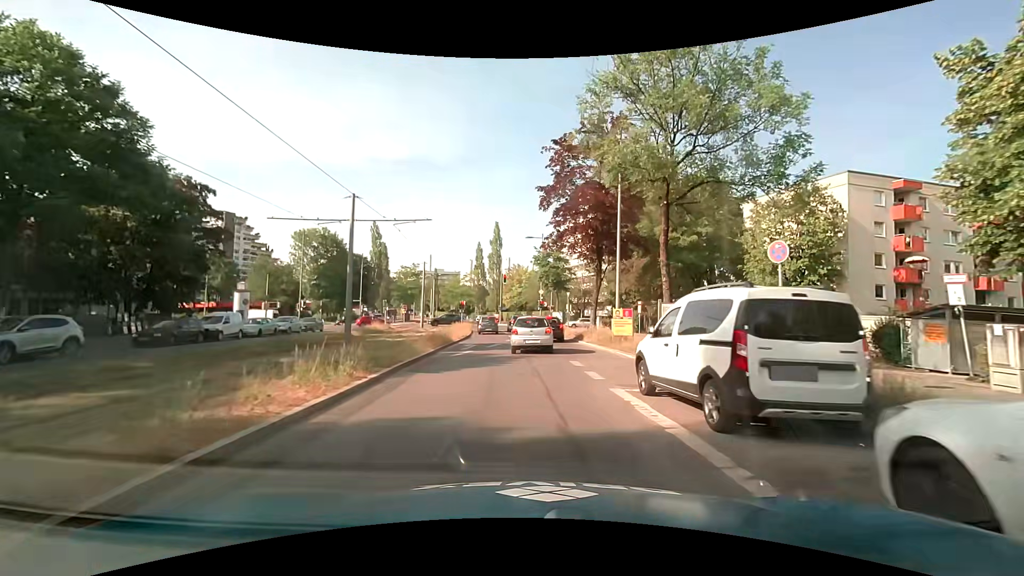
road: secondary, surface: asphalt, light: Day
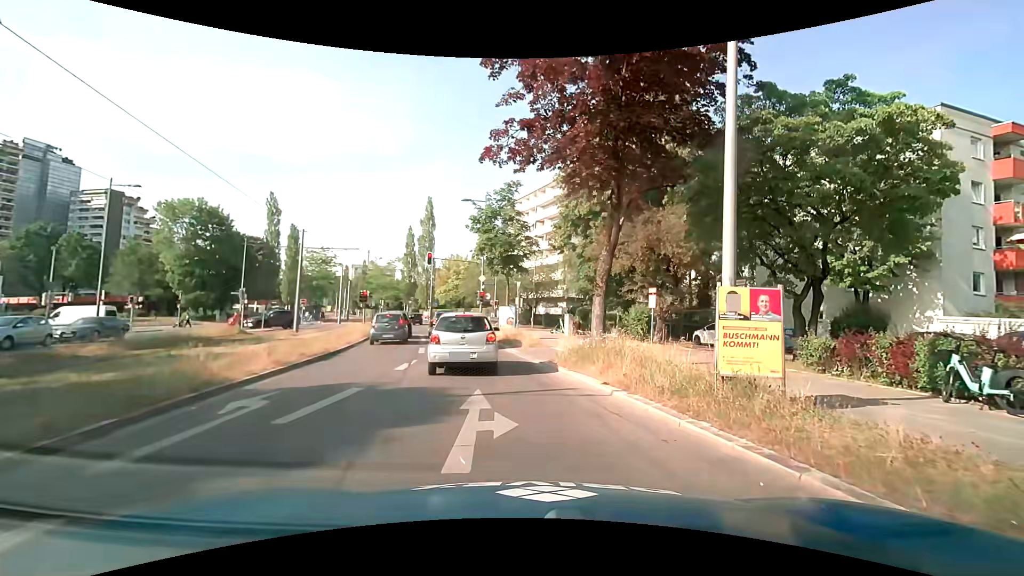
(+0.3, +16.7) m; +6°
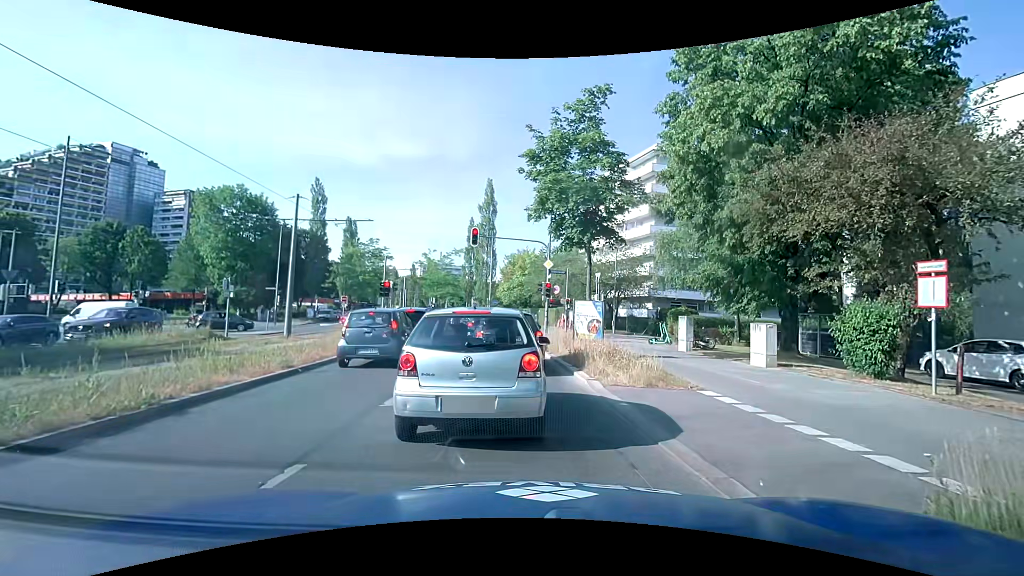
(-0.4, +10.7) m; -8°
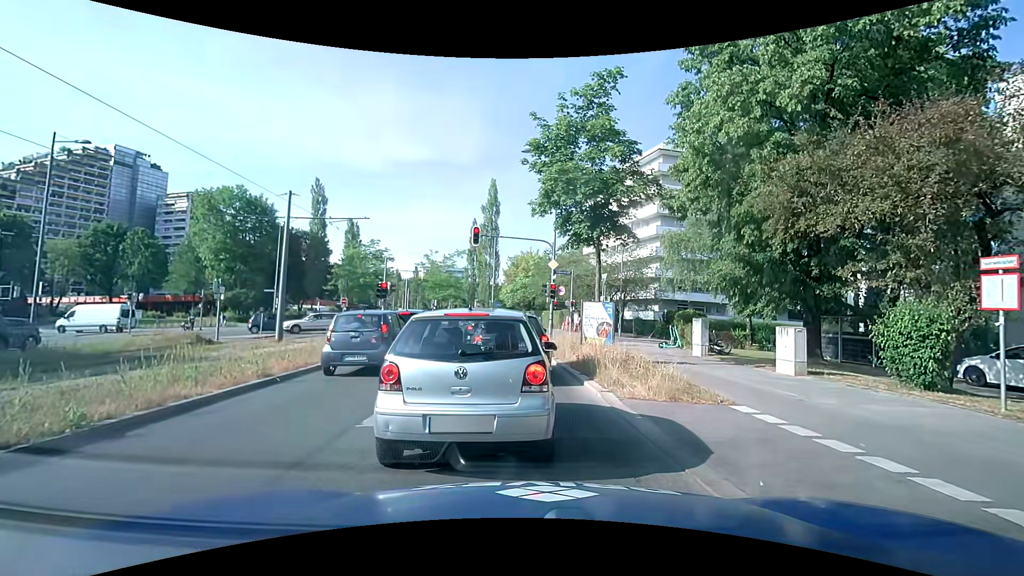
(0.0, +1.1) m; +1°
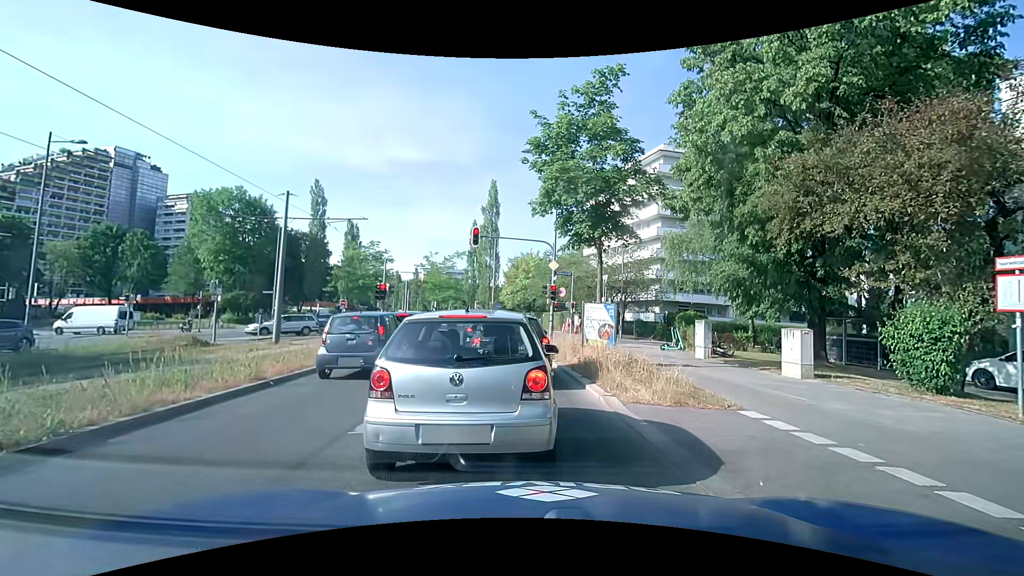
(0.0, +0.3) m; 0°
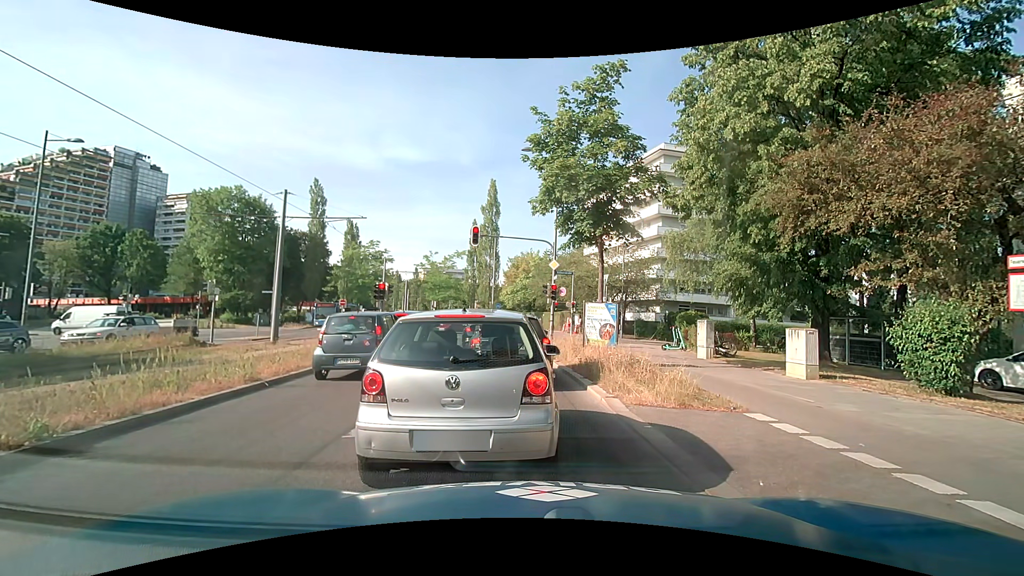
(0.0, +0.3) m; 0°
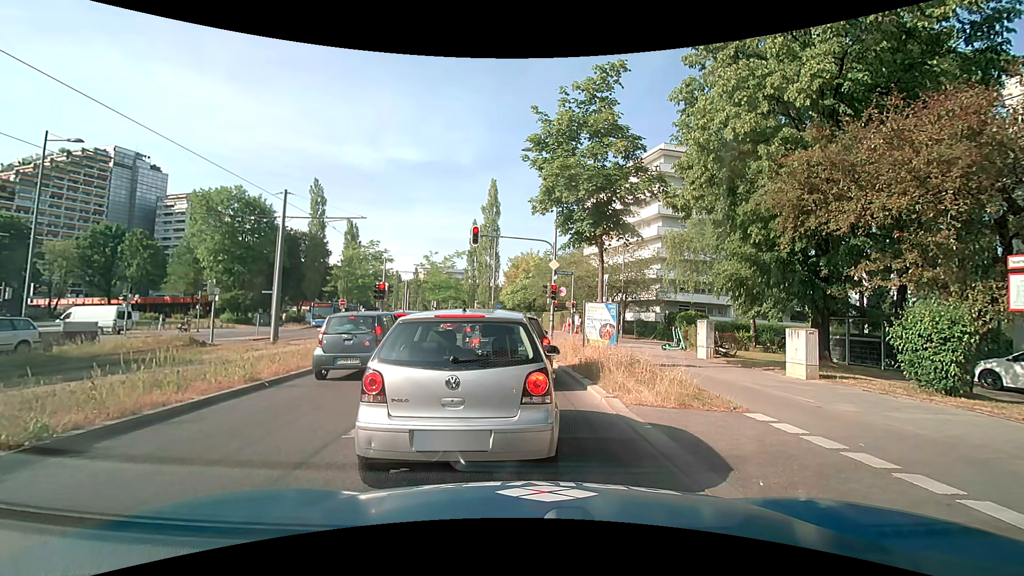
(0.0, 0.0) m; 0°
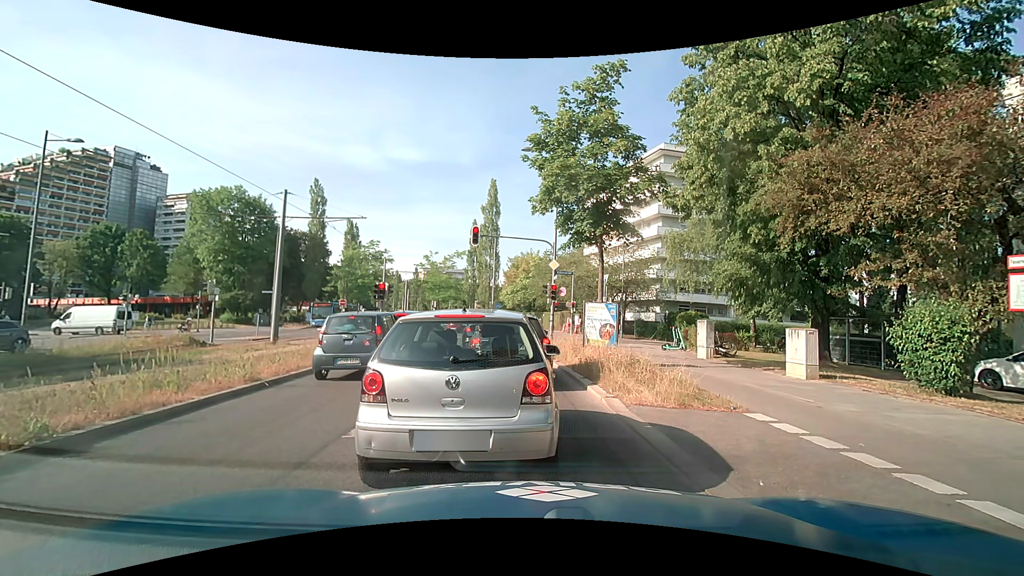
(0.0, 0.0) m; 0°
